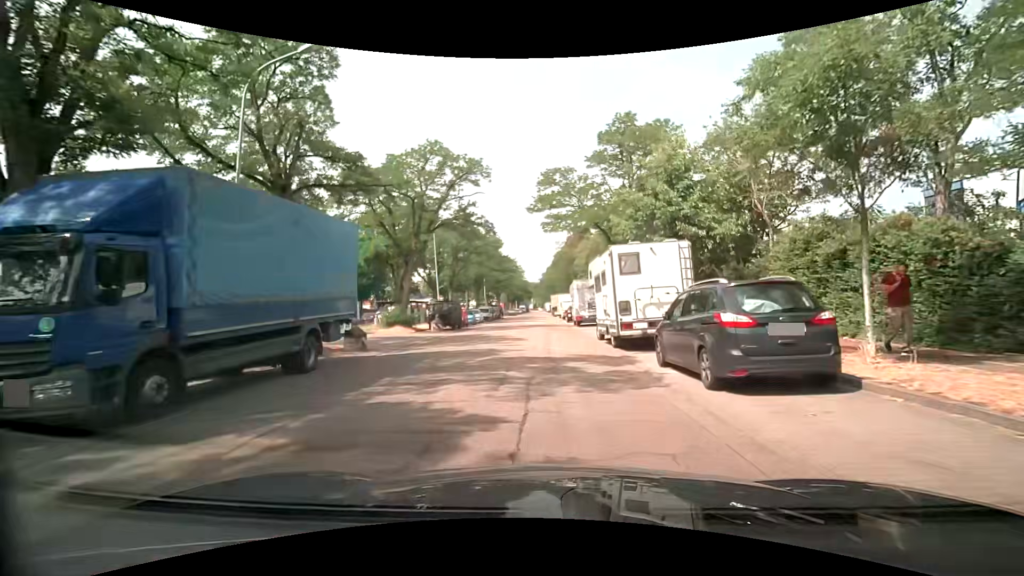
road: residential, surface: asphalt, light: Day
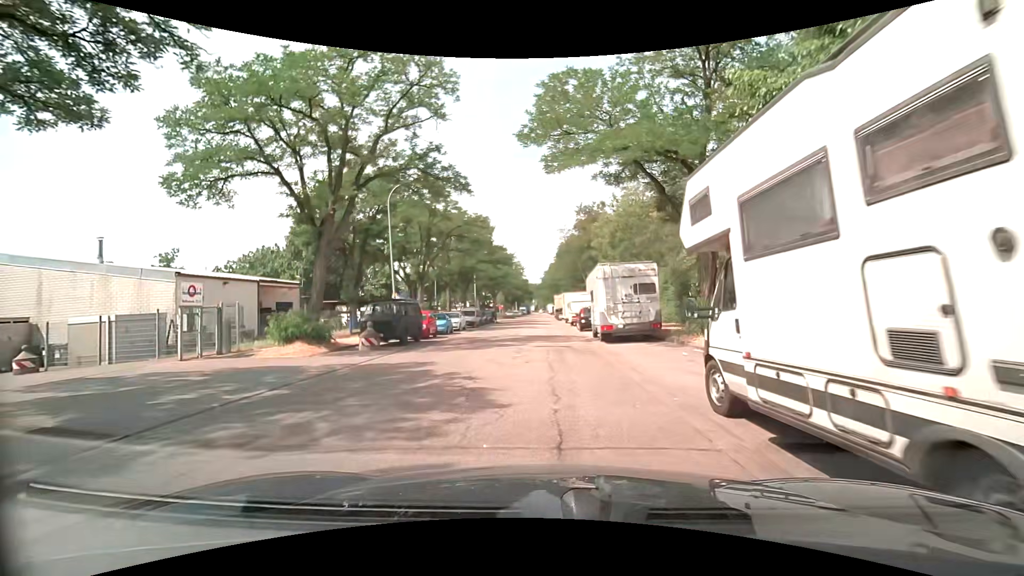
(0.0, +13.0) m; +1°
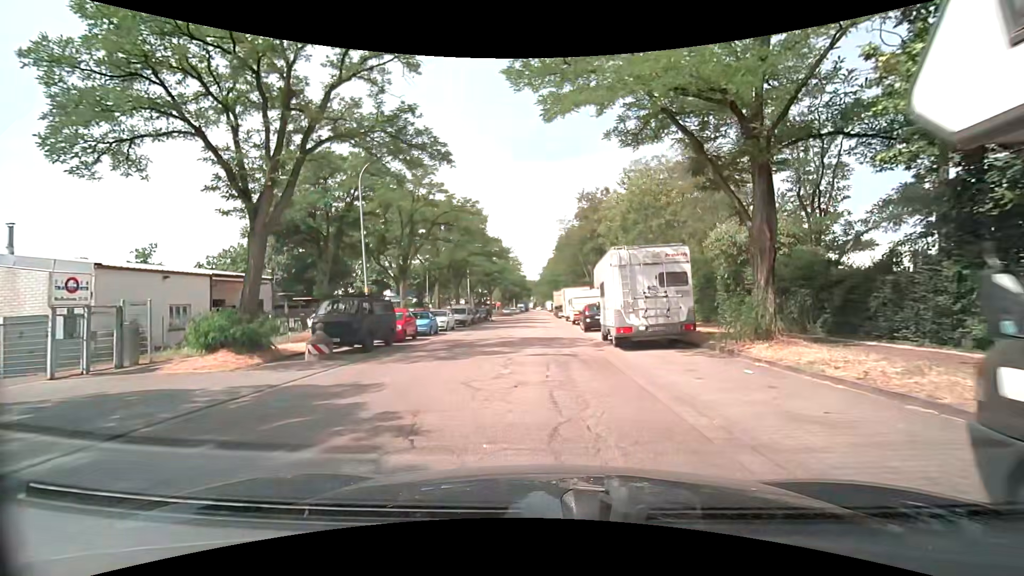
(0.0, +4.3) m; -1°
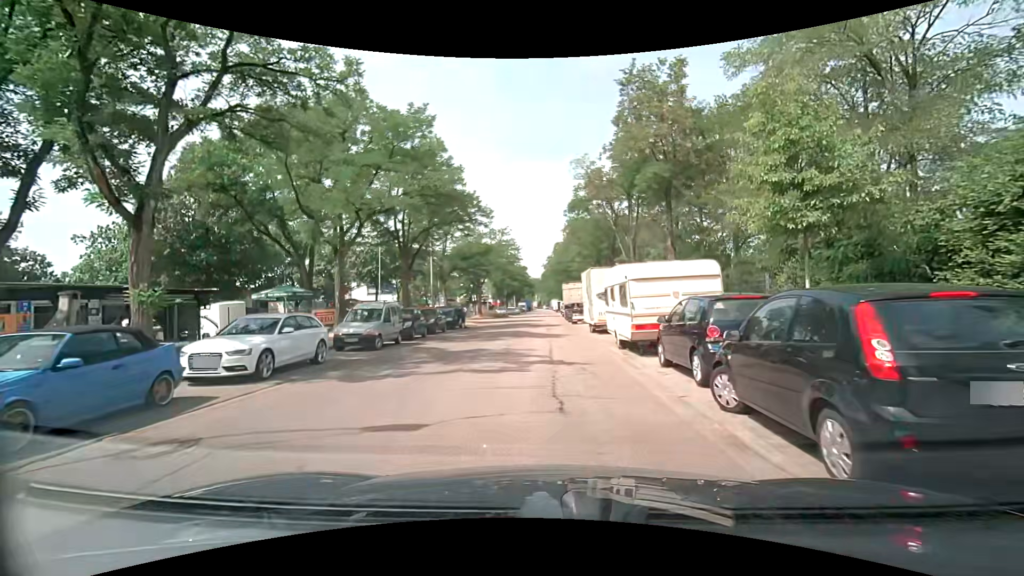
(+0.2, +21.8) m; 0°
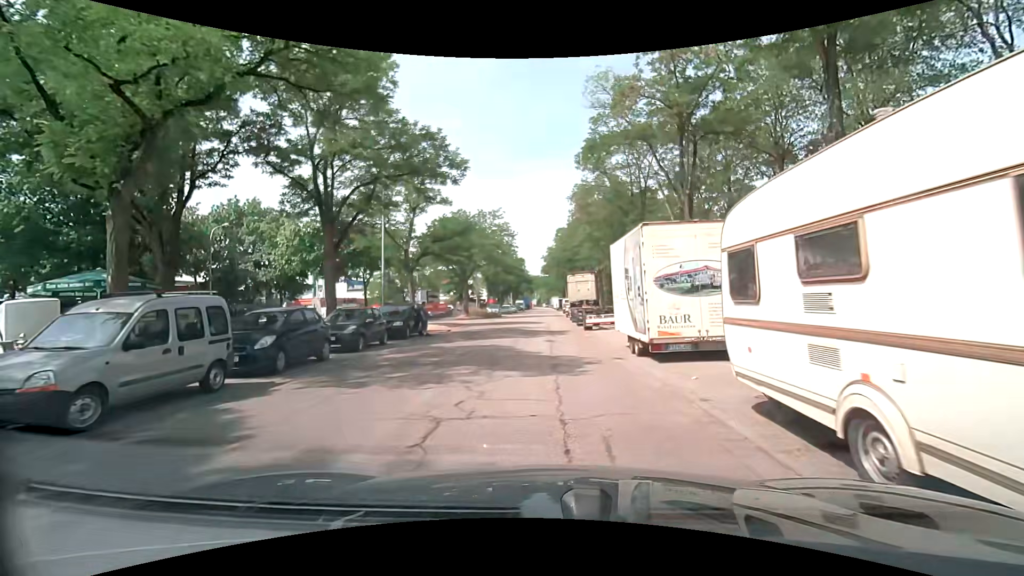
(0.0, +11.6) m; 0°
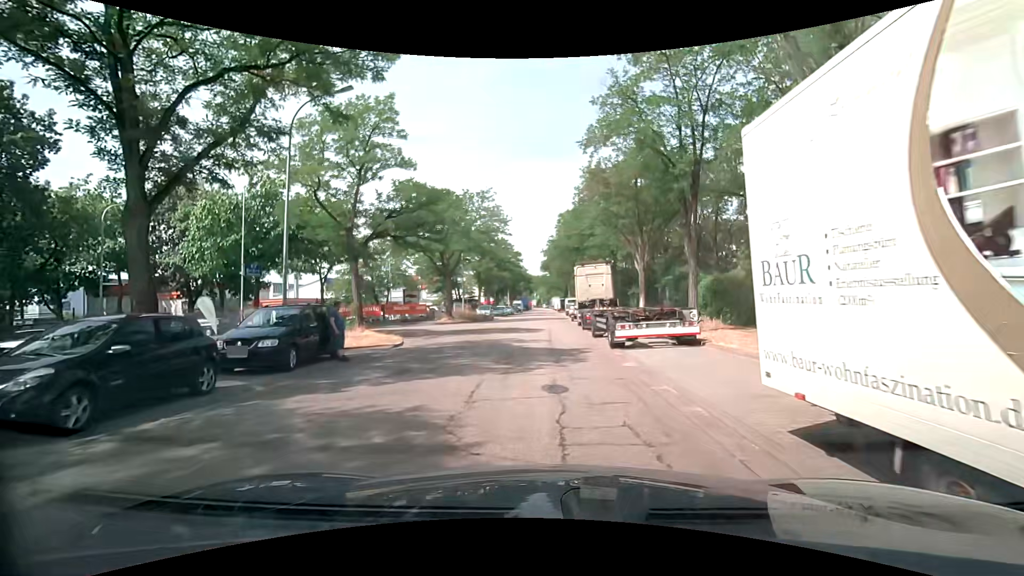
(+0.1, +10.1) m; +1°
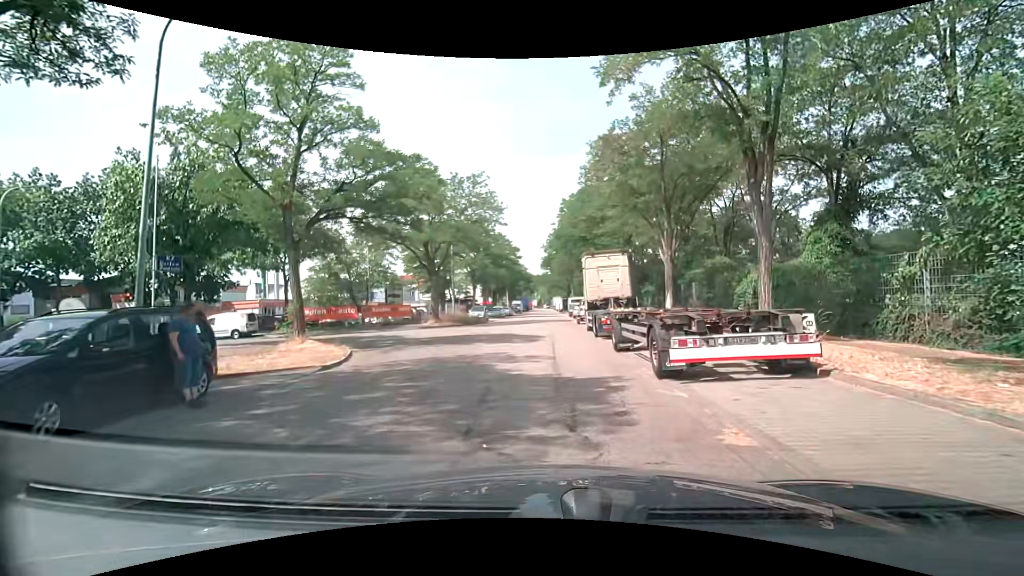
(-0.1, +6.0) m; +2°
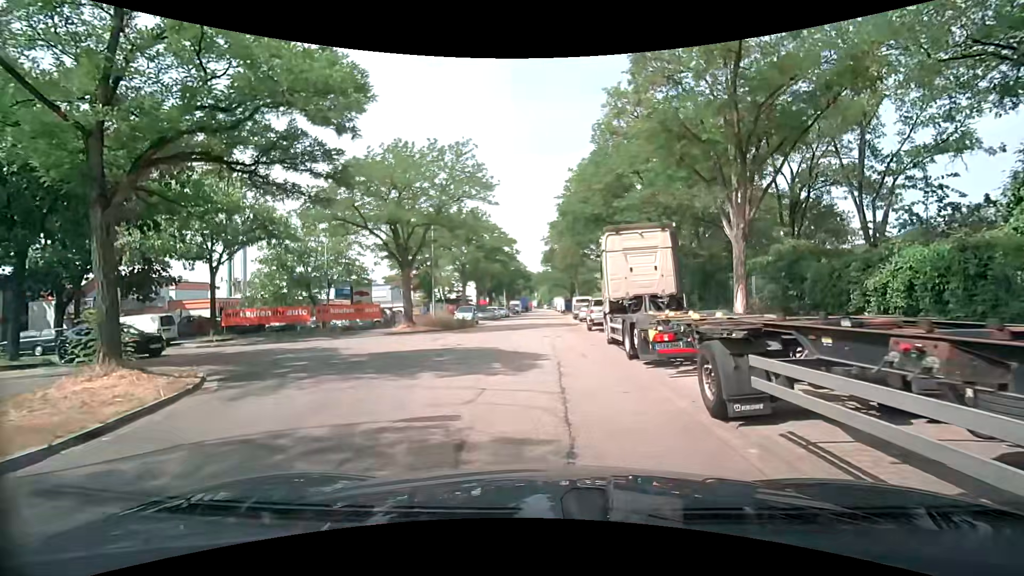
(-0.3, +8.1) m; -2°
